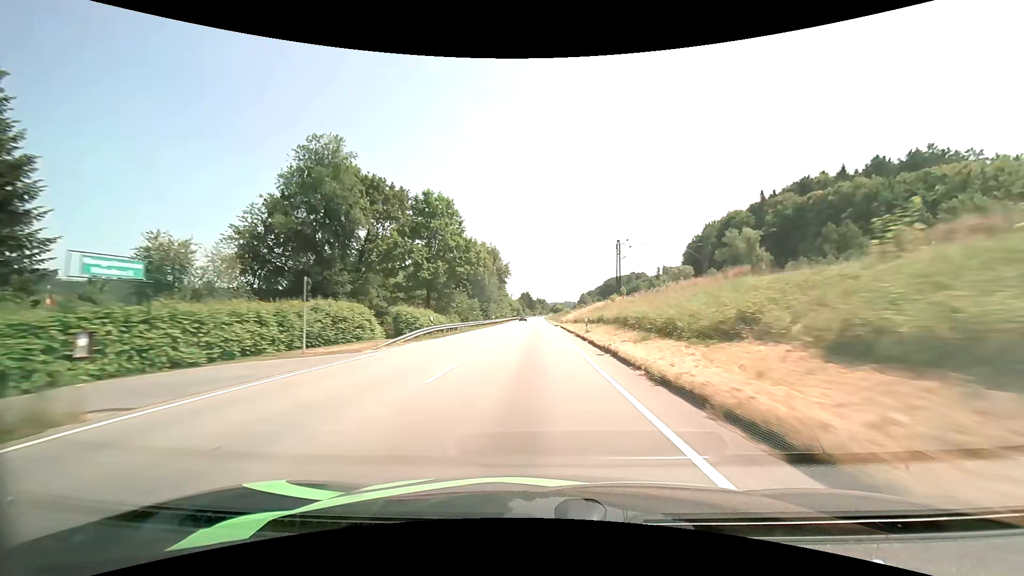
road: primary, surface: asphalt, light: Day
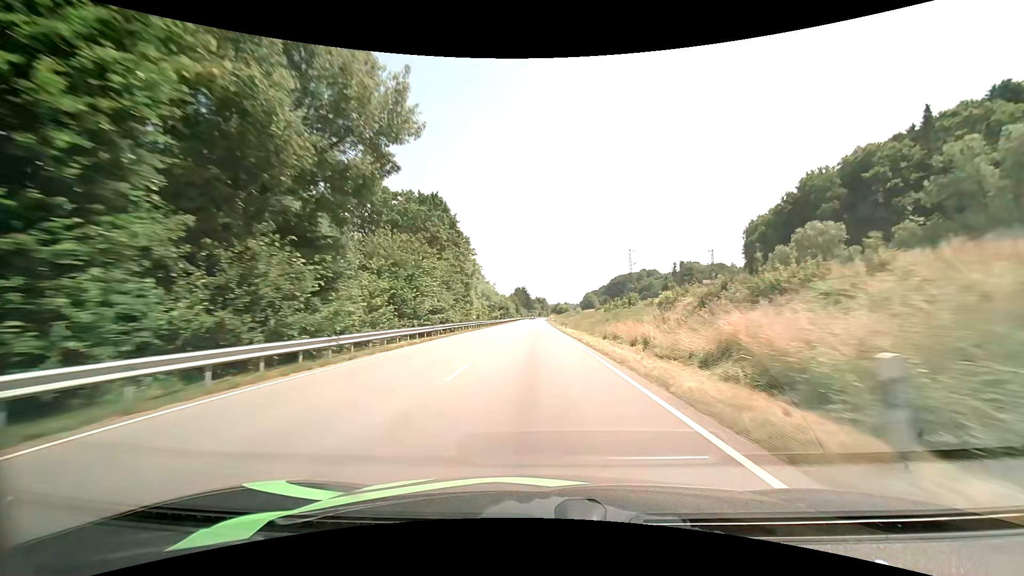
(-0.2, +73.5) m; 0°
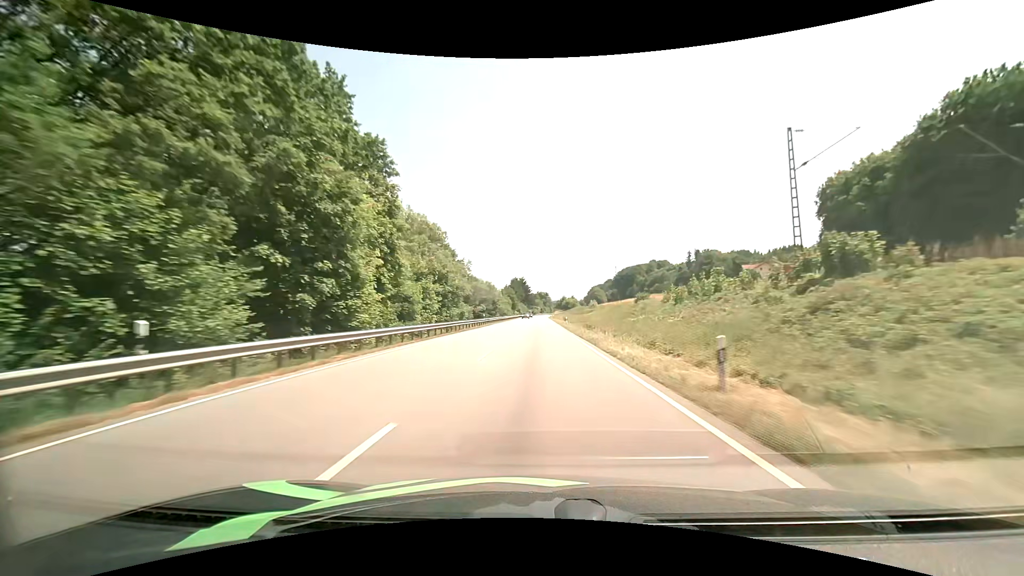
(0.0, +45.0) m; 0°
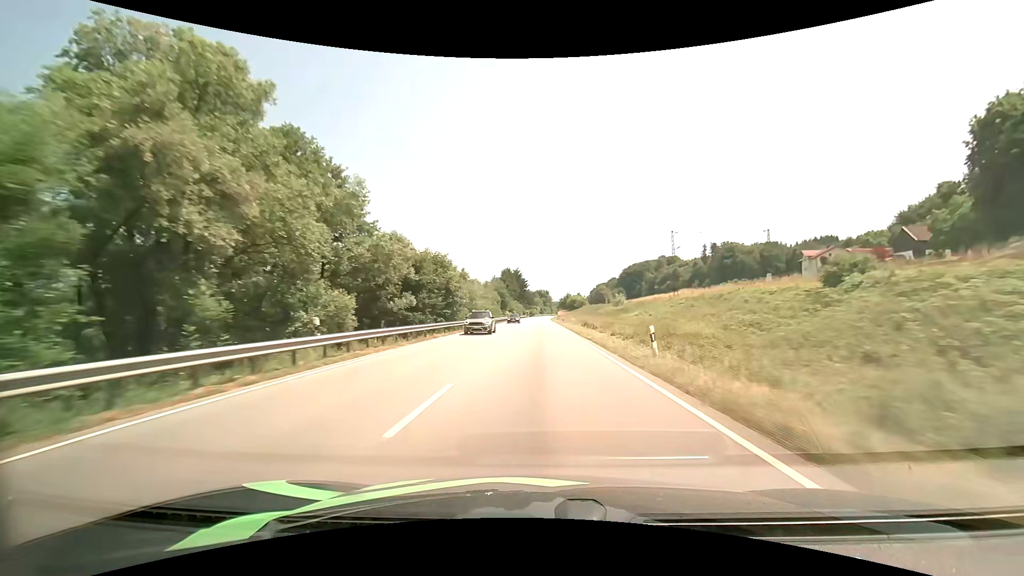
(-0.1, +45.6) m; 0°
(0, +10) (0, +20) (0, +30) (0, +40) (0, +50) (0, +60) (0, +70) (0, +80) (0, +90) (0, +100) m
